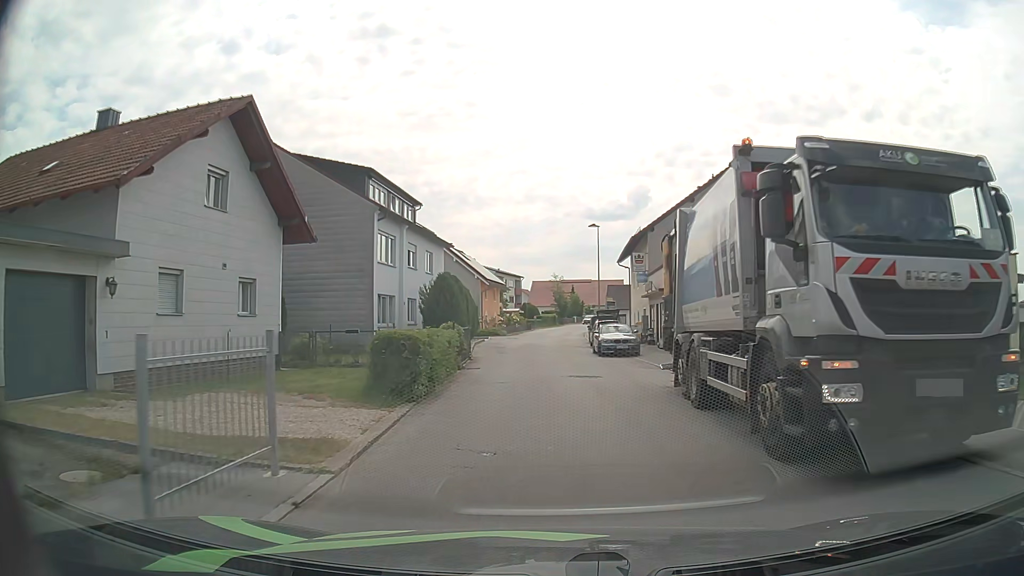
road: unclassified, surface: asphalt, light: Day
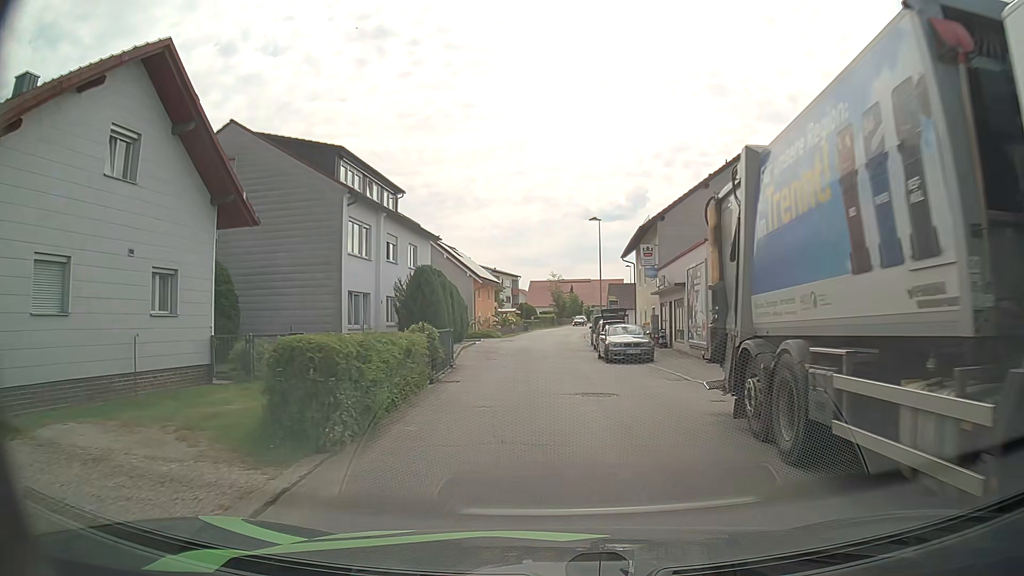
(0.0, +4.3) m; 0°
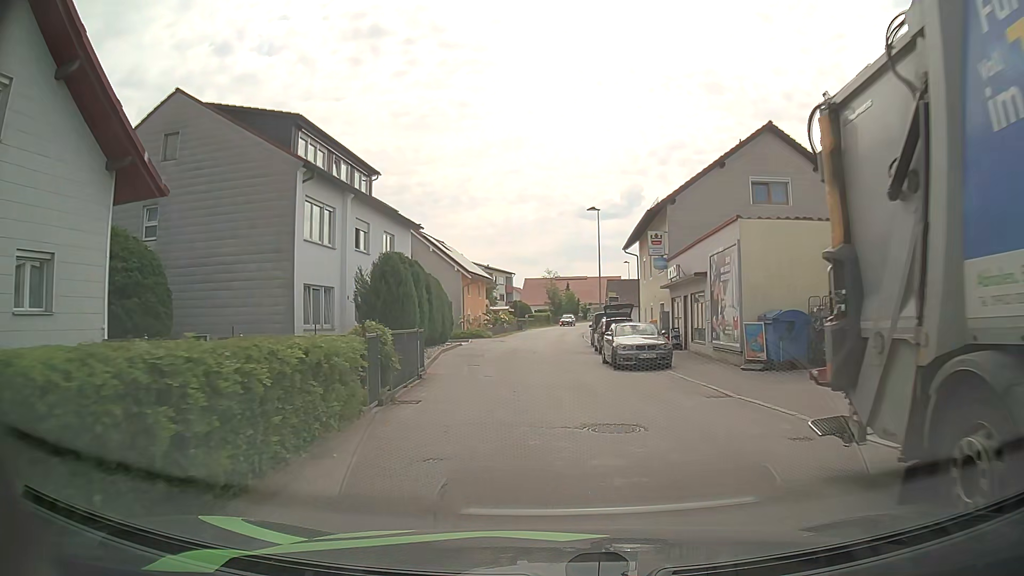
(0.0, +4.4) m; +1°
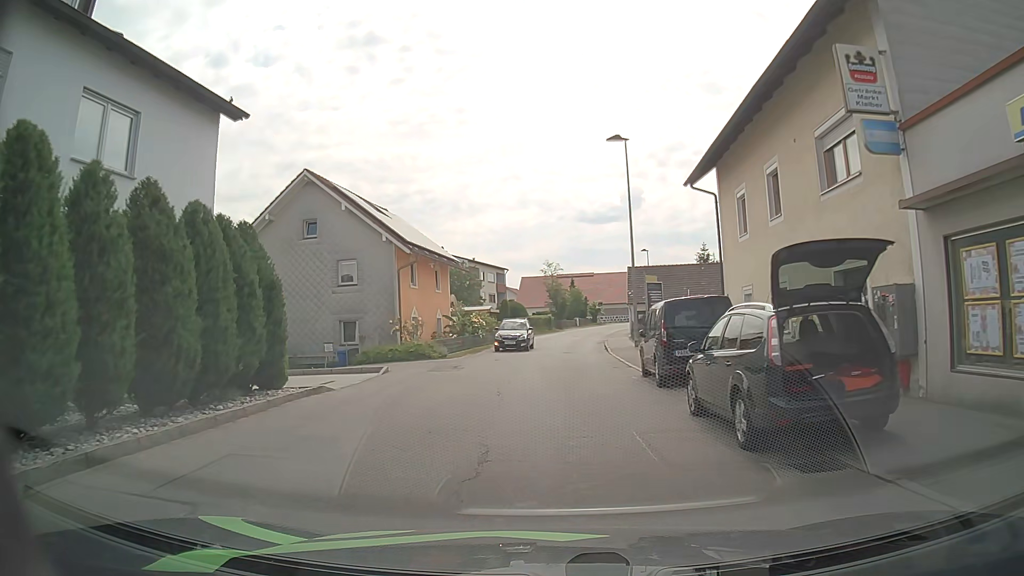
(0.0, +21.5) m; -1°
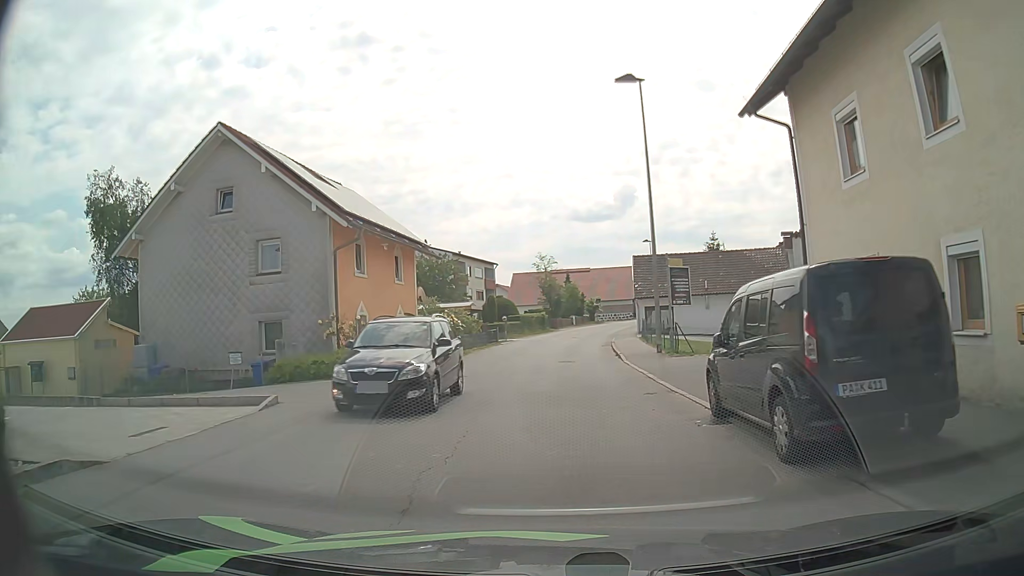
(+0.1, +8.1) m; +1°
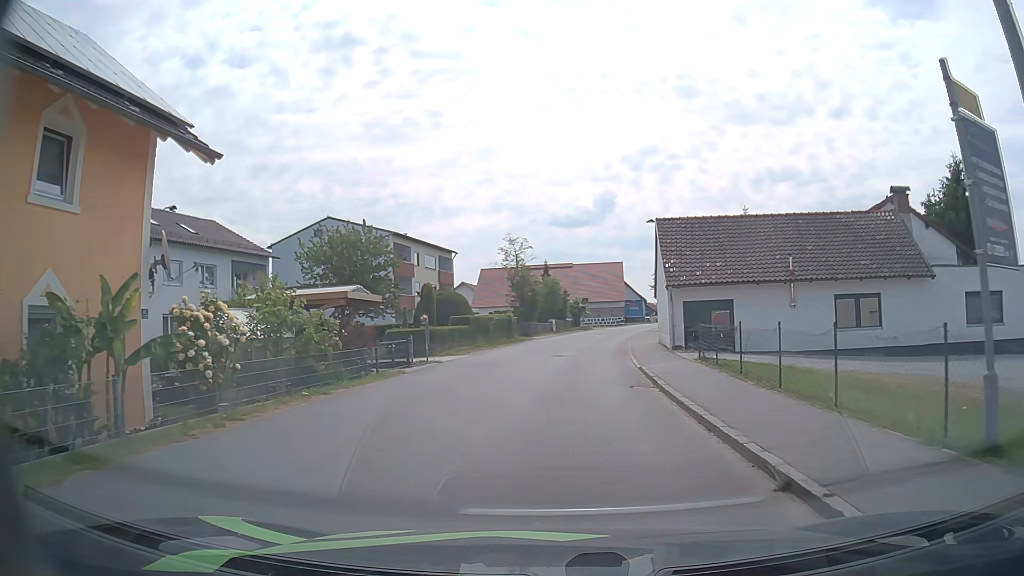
(+0.5, +20.3) m; +2°
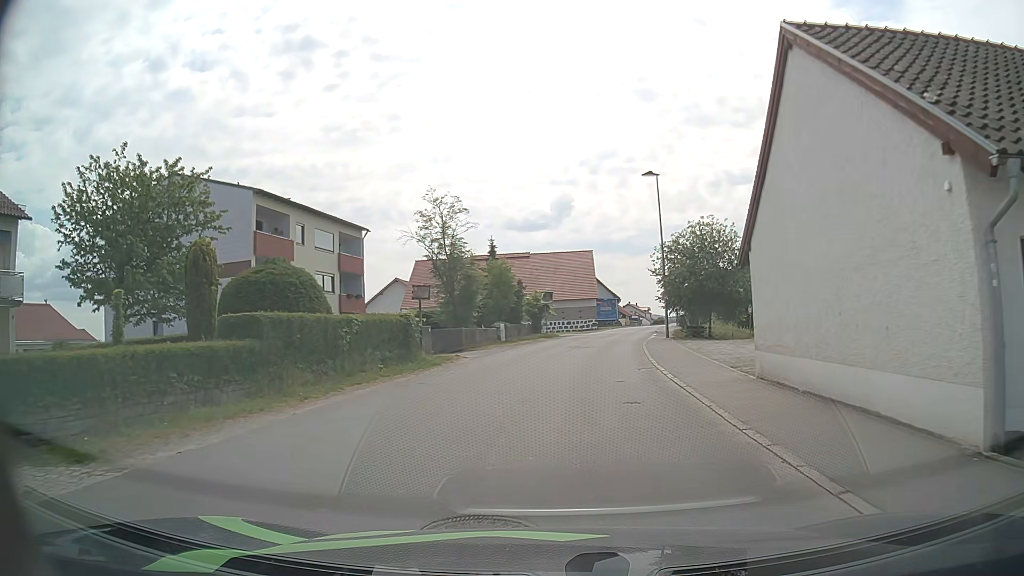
(+0.4, +21.3) m; +3°
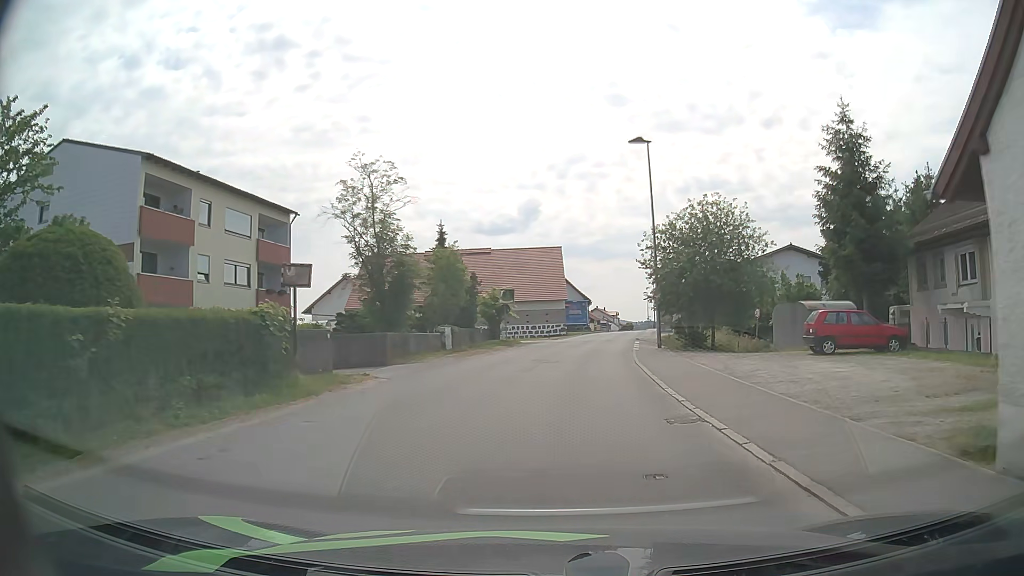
(+0.2, +8.8) m; +3°
(0, +10) (+1, +20) (+2, +30) (+3, +40) (+4, +50) (+6, +60) (+7, +70) (+9, +79) (+10, +89) (+12, +99) m
